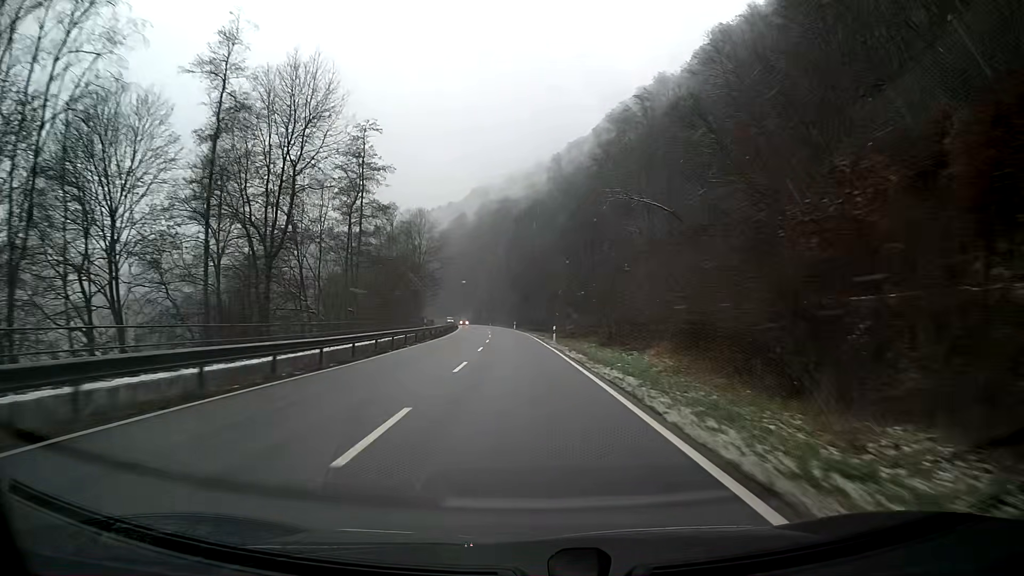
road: primary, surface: asphalt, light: Day
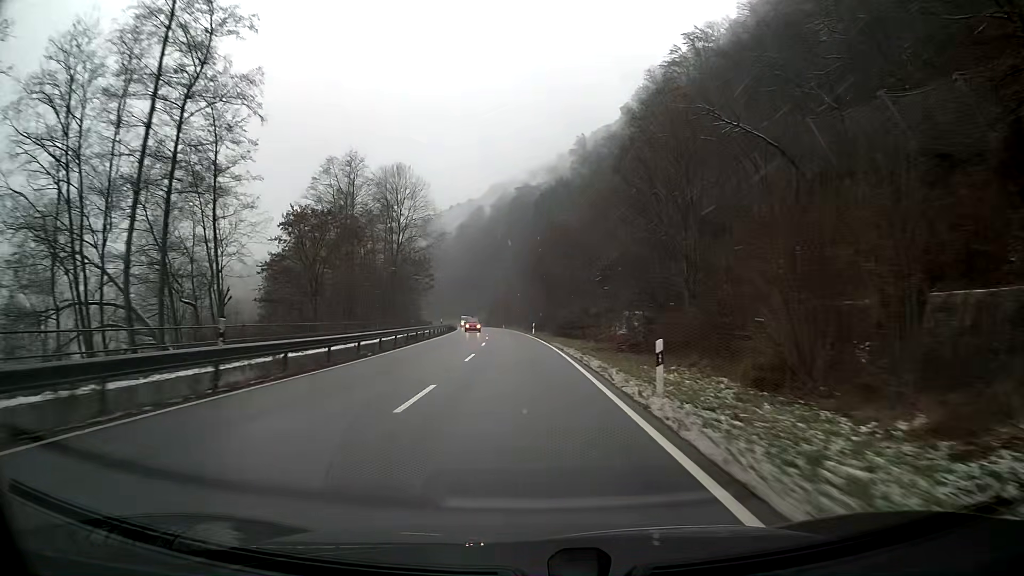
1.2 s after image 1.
(-0.5, +31.5) m; -2°
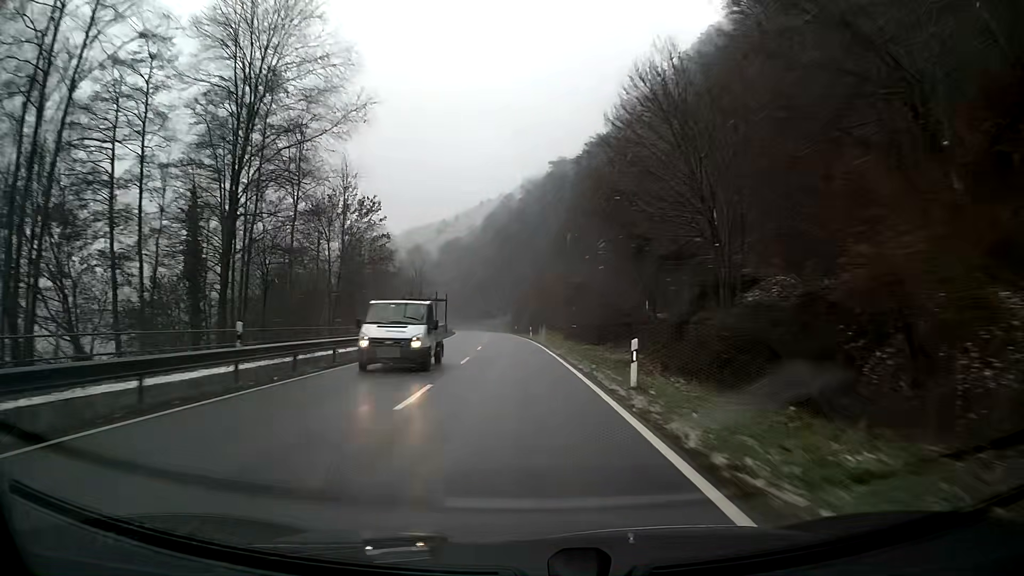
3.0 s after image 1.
(-1.3, +47.3) m; -3°
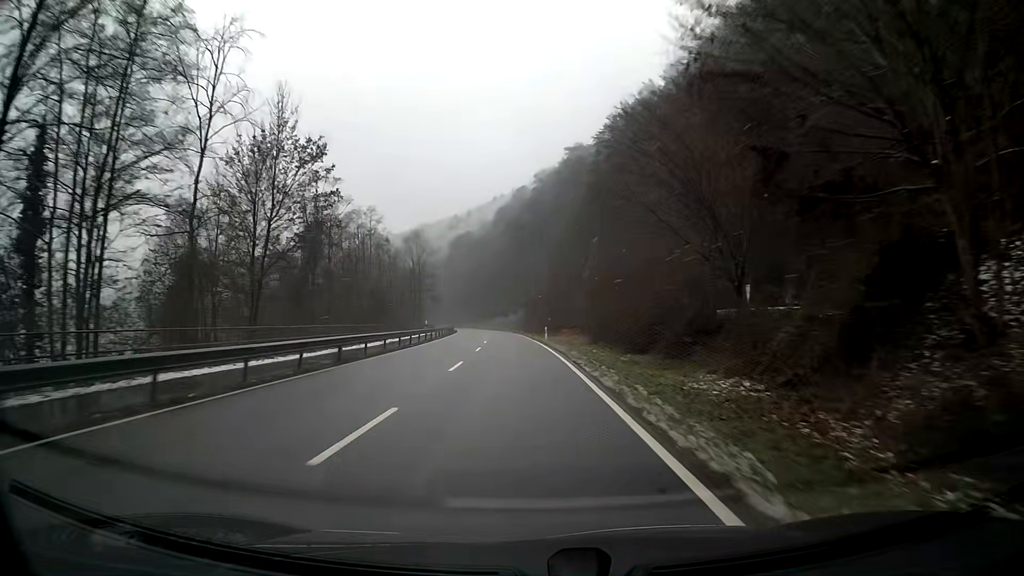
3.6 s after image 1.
(-0.2, +15.8) m; -1°
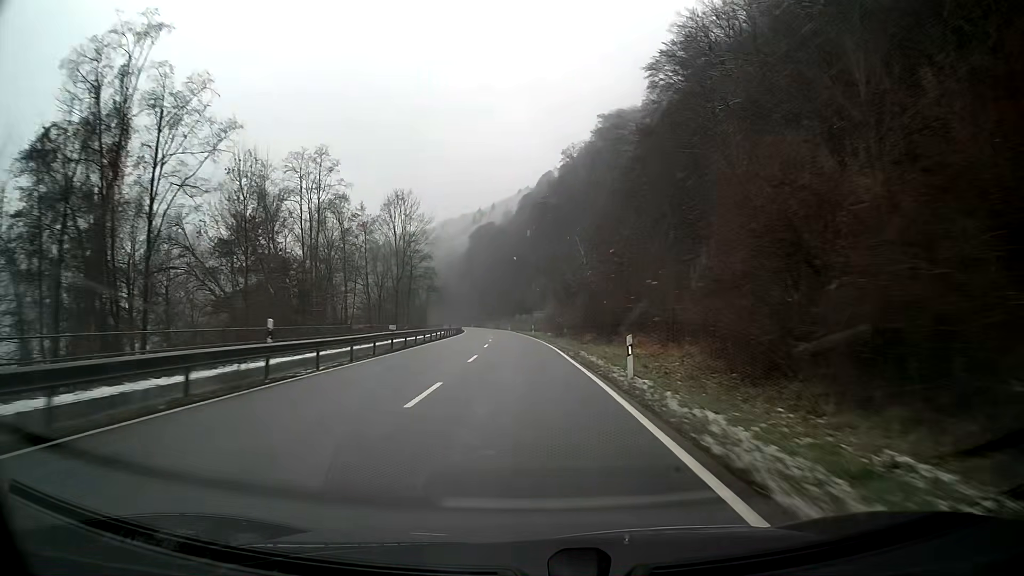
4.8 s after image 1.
(-0.6, +31.6) m; -2°
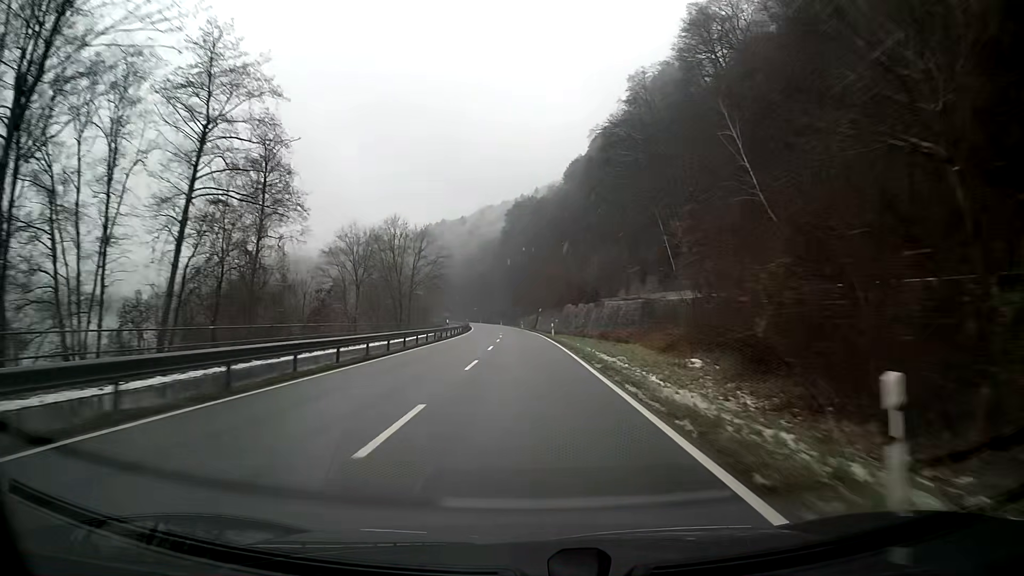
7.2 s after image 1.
(-2.2, +63.3) m; -4°
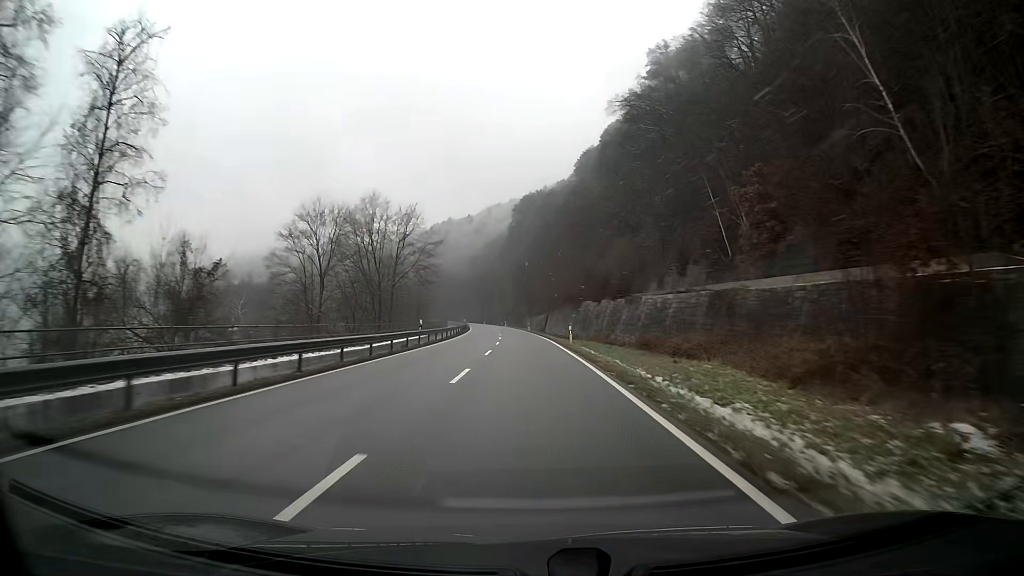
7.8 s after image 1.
(-0.1, +15.9) m; -1°
